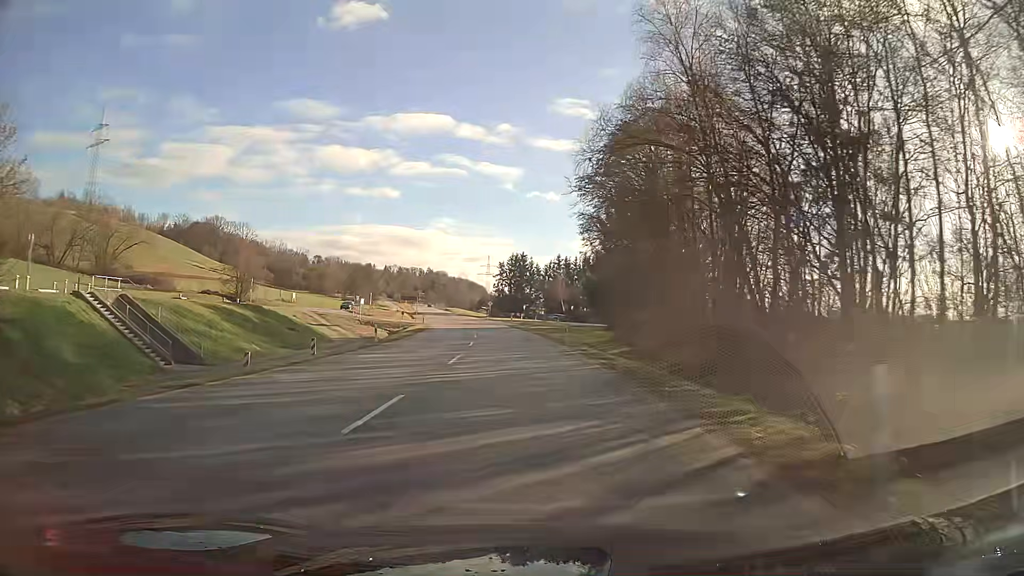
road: primary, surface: asphalt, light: Day
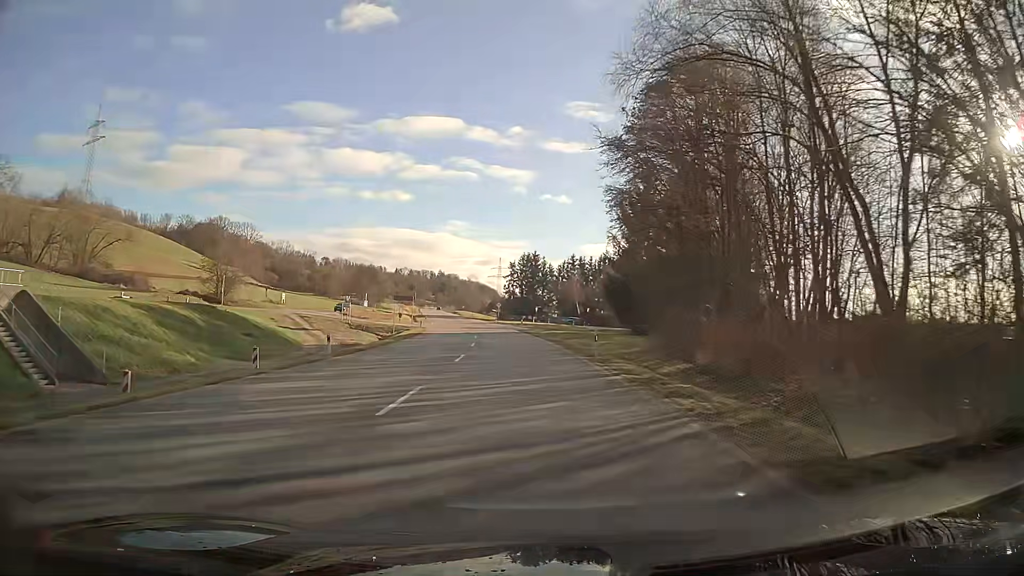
(-0.1, +10.3) m; -1°
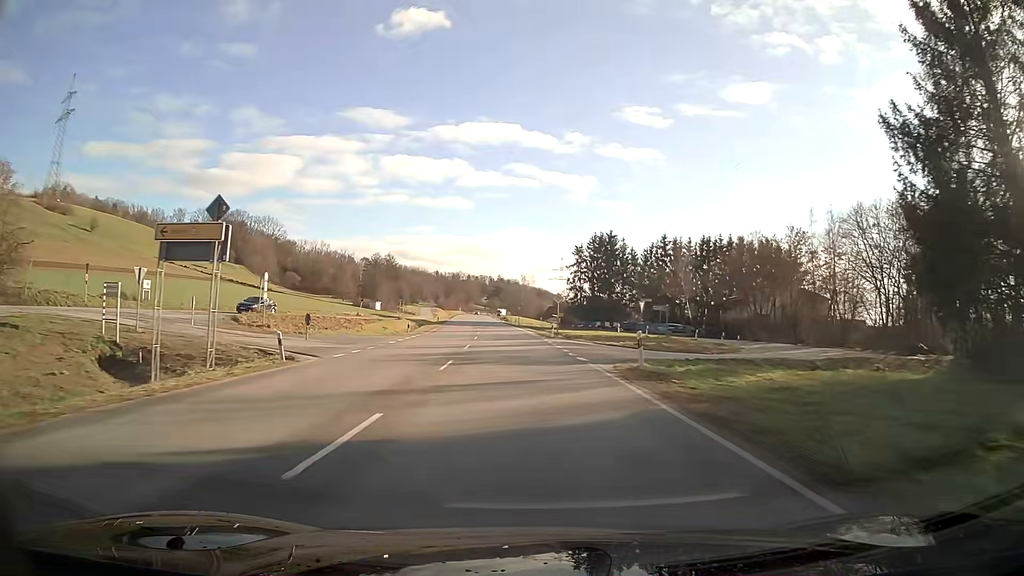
(-2.5, +52.1) m; -6°
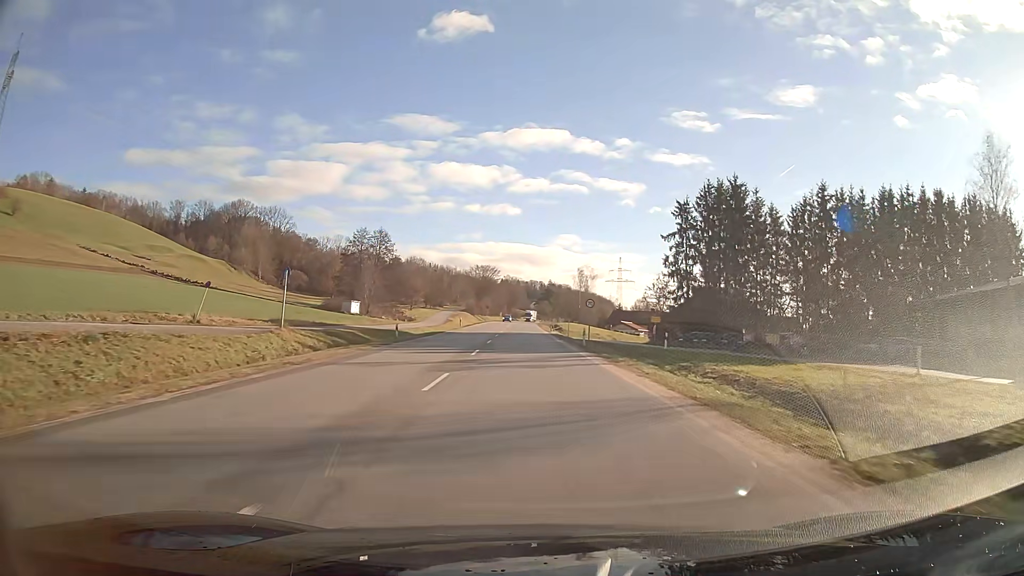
(-2.1, +52.9) m; -4°
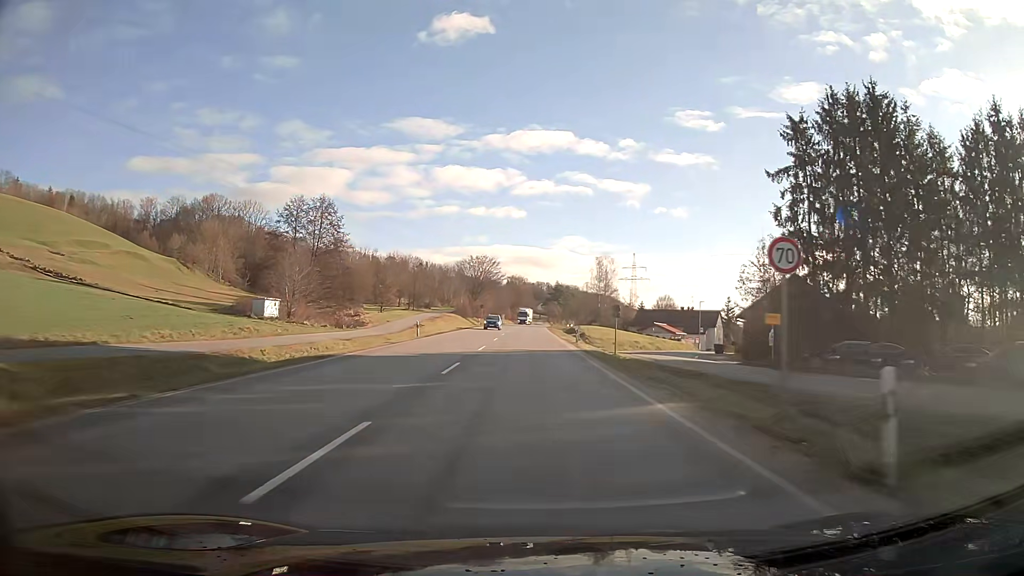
(-0.2, +32.0) m; 0°
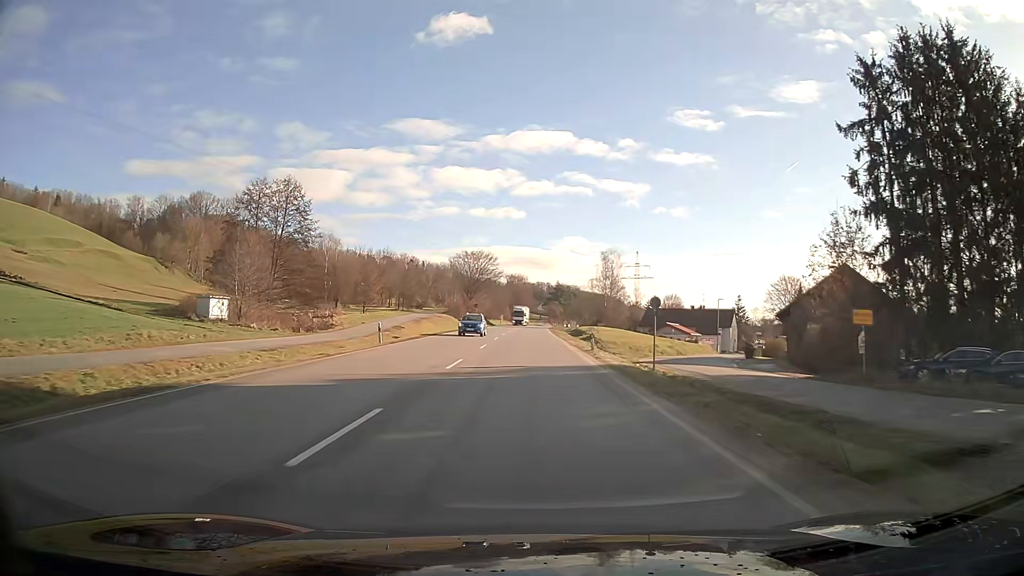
(0.0, +10.7) m; 0°
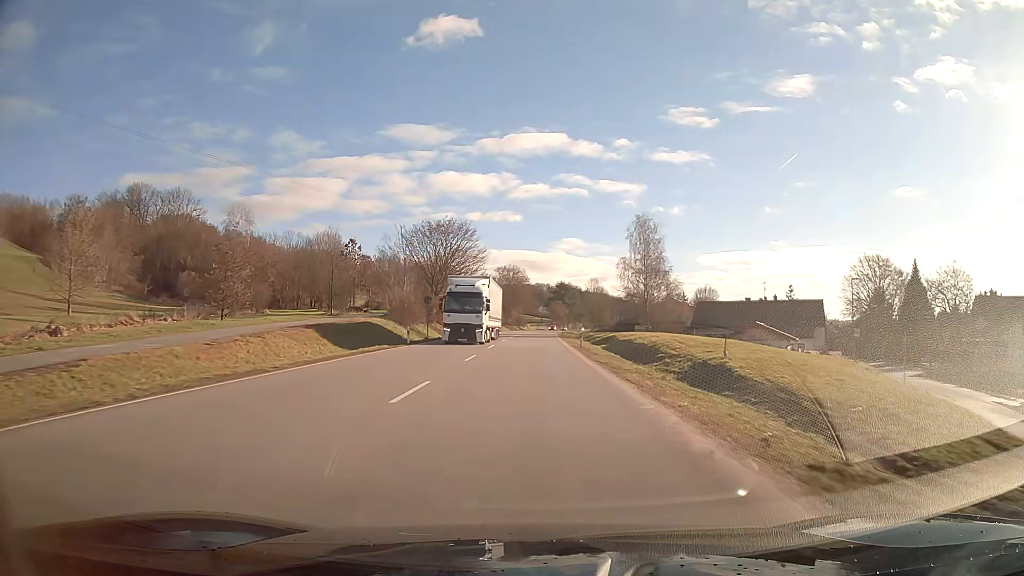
(-0.1, +42.8) m; 0°
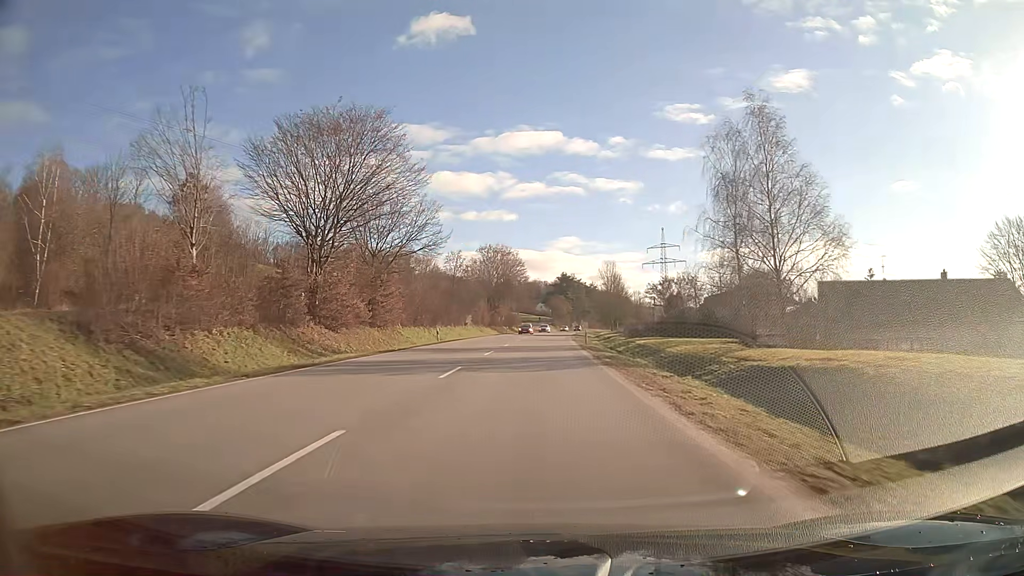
(0.0, +43.0) m; 0°
